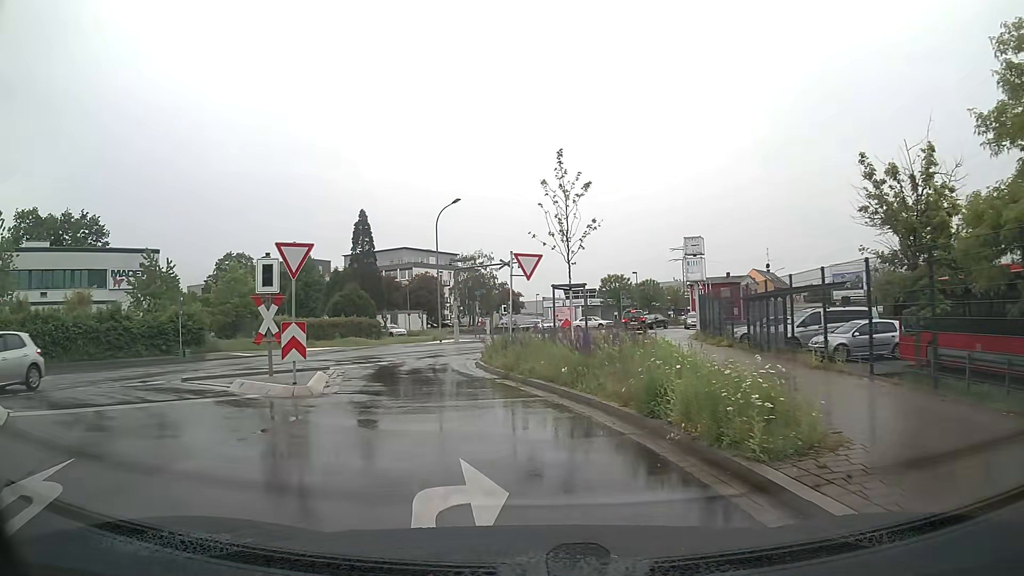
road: unclassified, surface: asphalt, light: Day
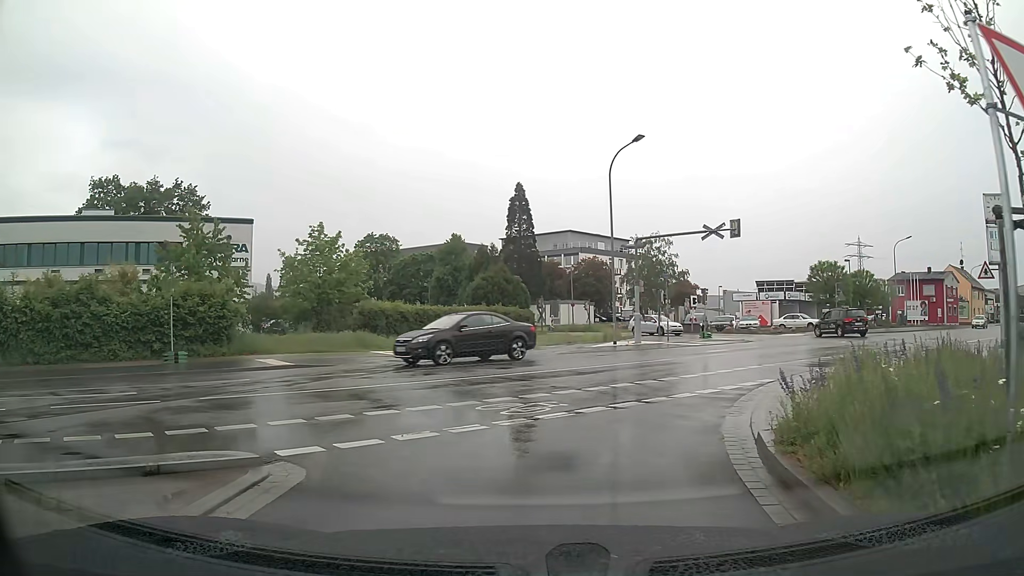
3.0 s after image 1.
(-1.8, +14.3) m; -14°
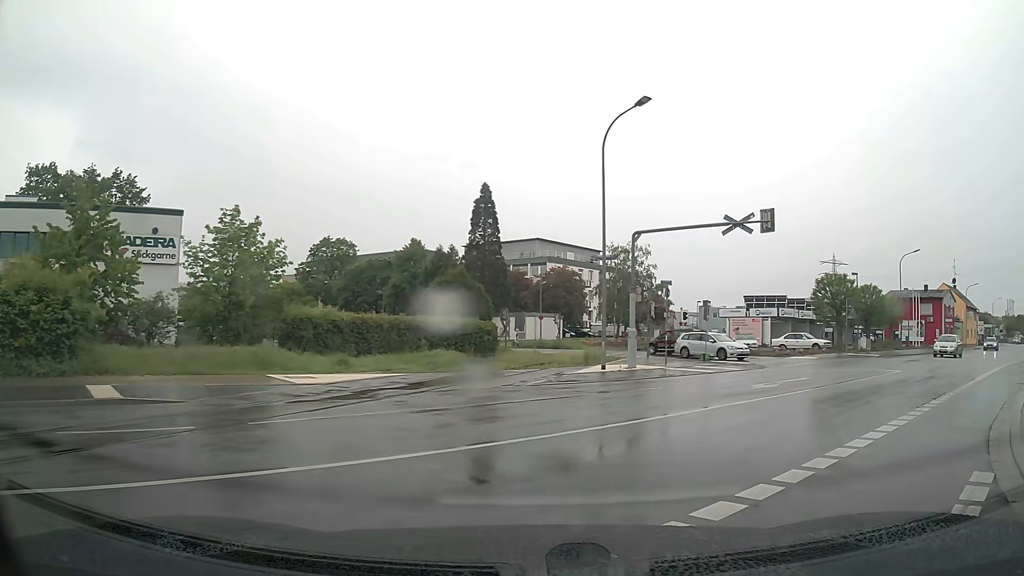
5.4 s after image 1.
(-0.1, +7.8) m; +3°
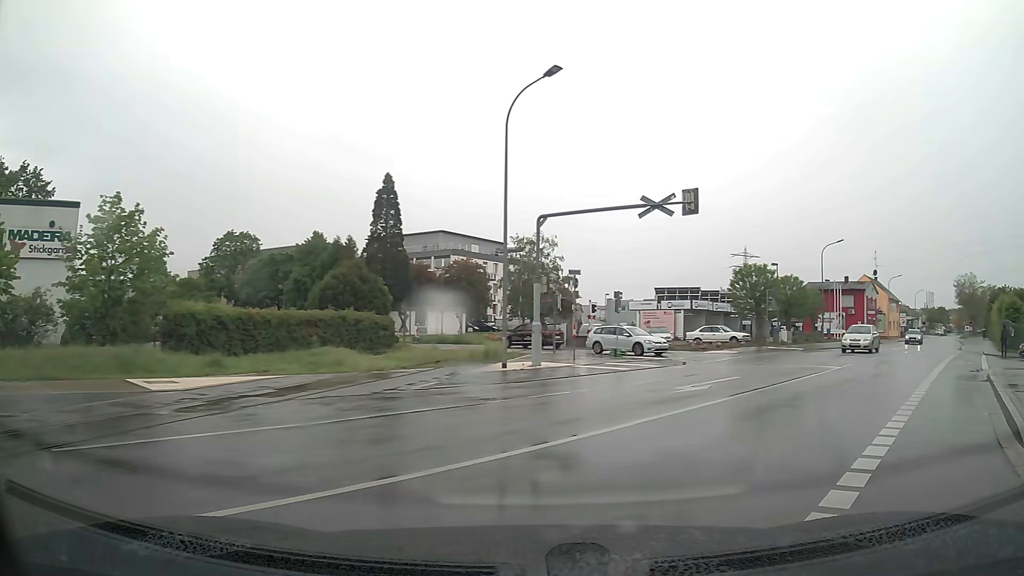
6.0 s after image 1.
(+0.2, +2.5) m; +8°
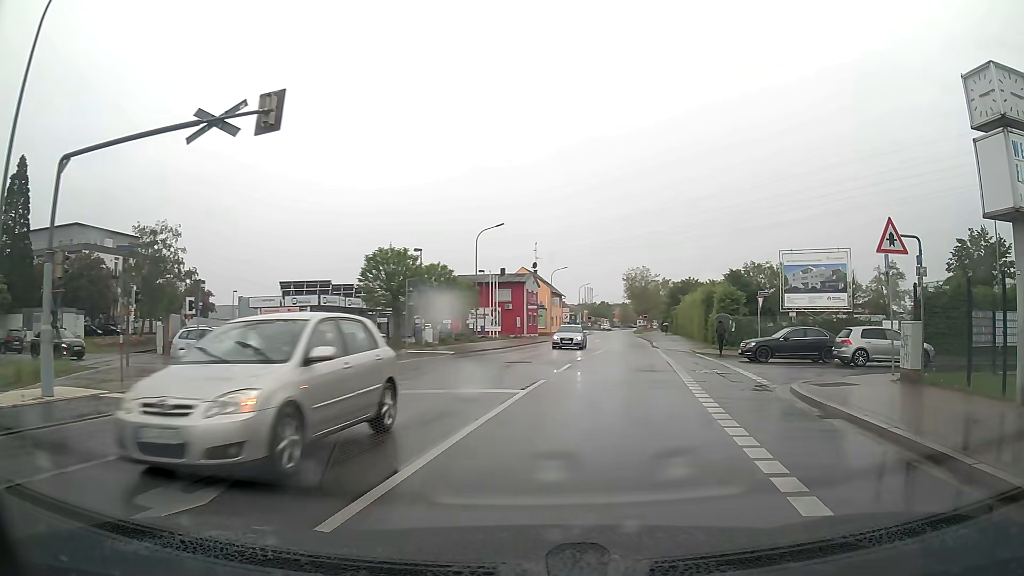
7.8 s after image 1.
(+2.6, +8.9) m; +30°
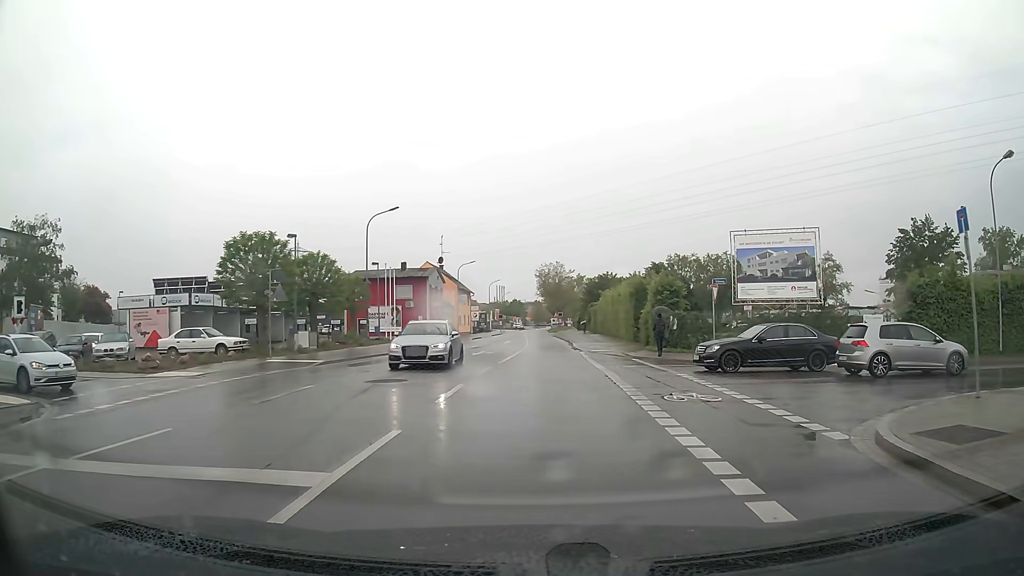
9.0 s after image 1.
(+0.6, +7.6) m; +7°
(0, +10) (0, +20) (+1, +30) (+1, +40) (+1, +50) (+1, +60) (+1, +70) (+1, +80) (+1, +90) (+1, +100) m
